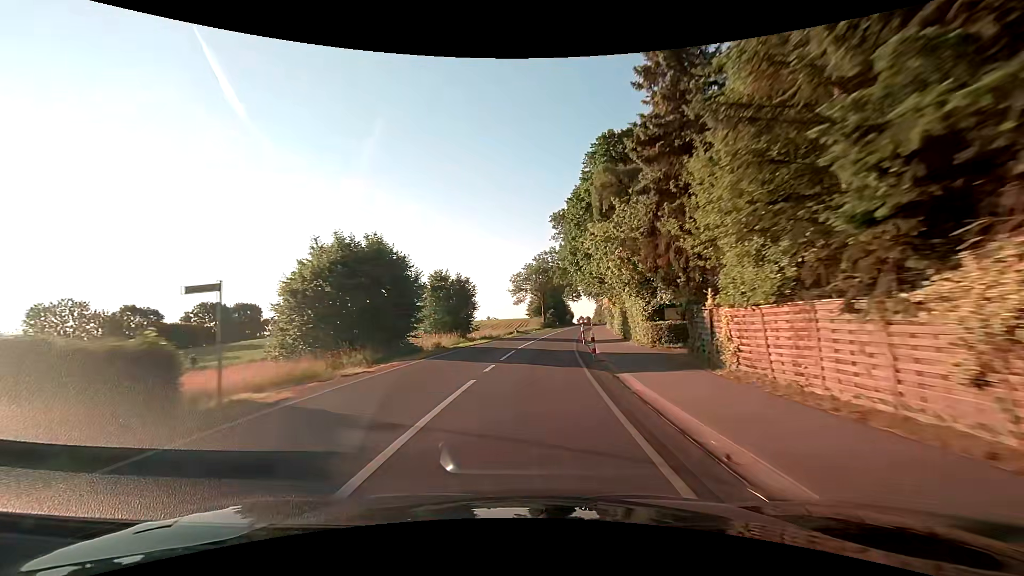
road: secondary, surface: asphalt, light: Day
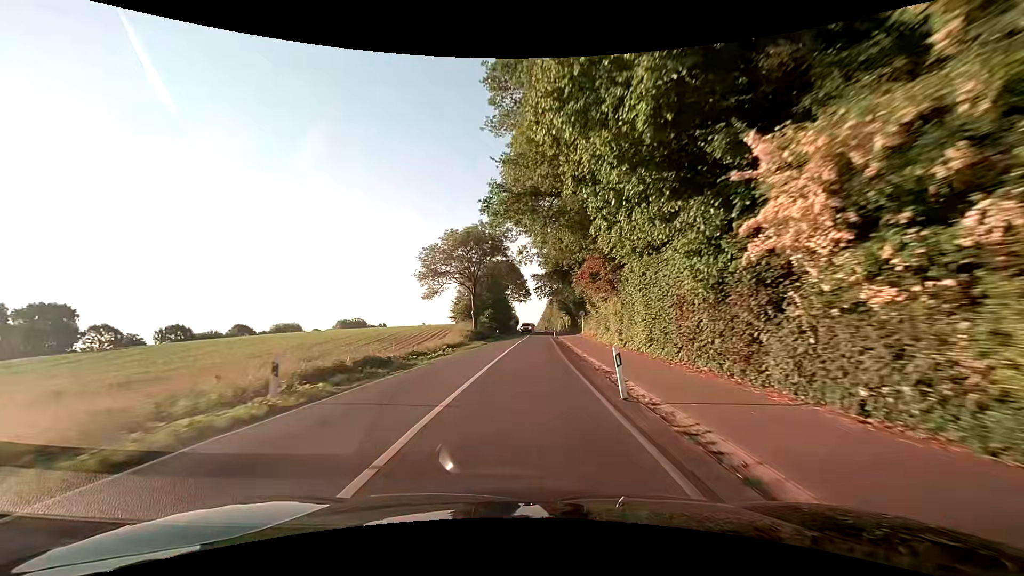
(+2.6, +40.9) m; +6°
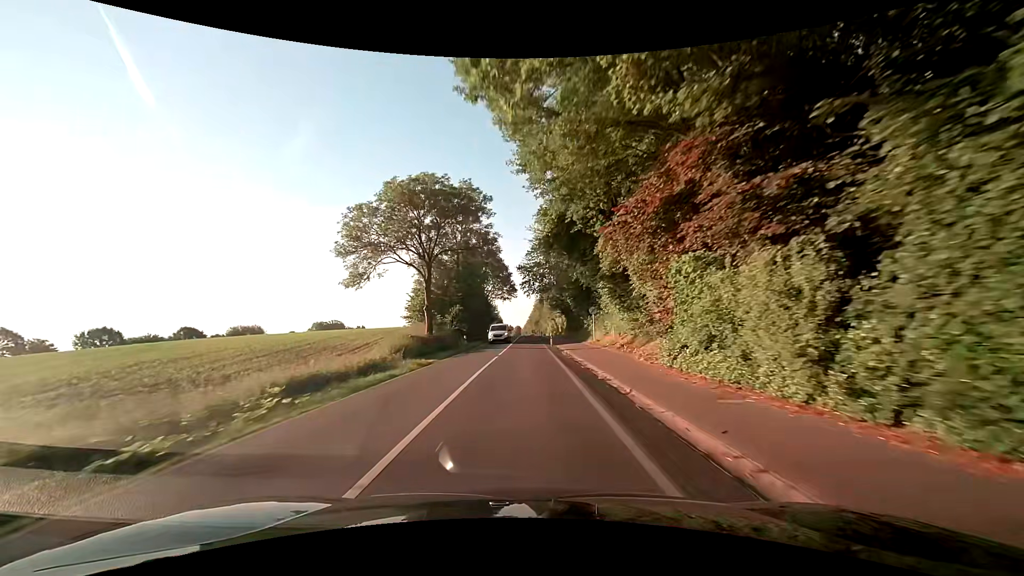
(+0.5, +20.5) m; +2°
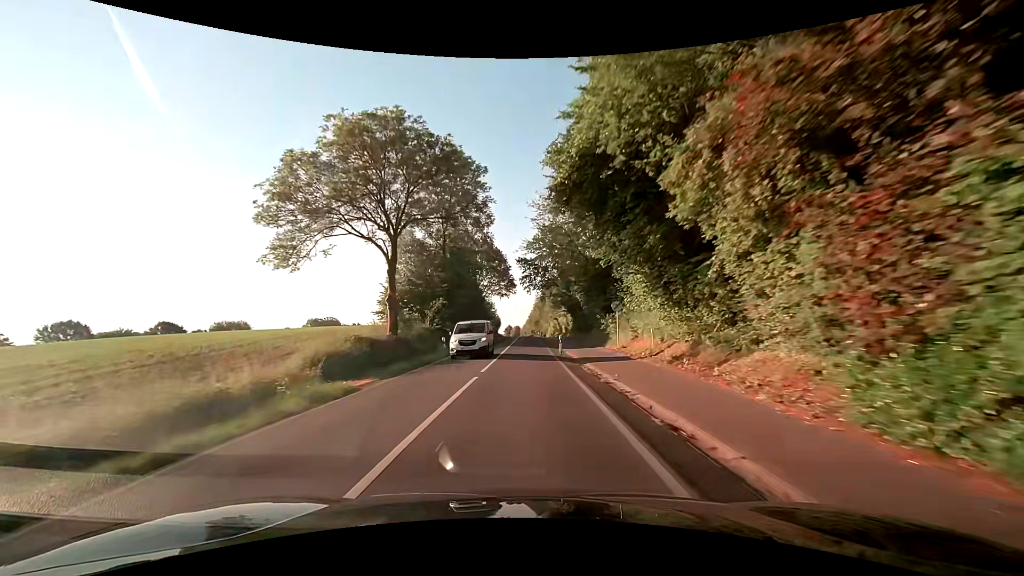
(0.0, +10.4) m; 0°
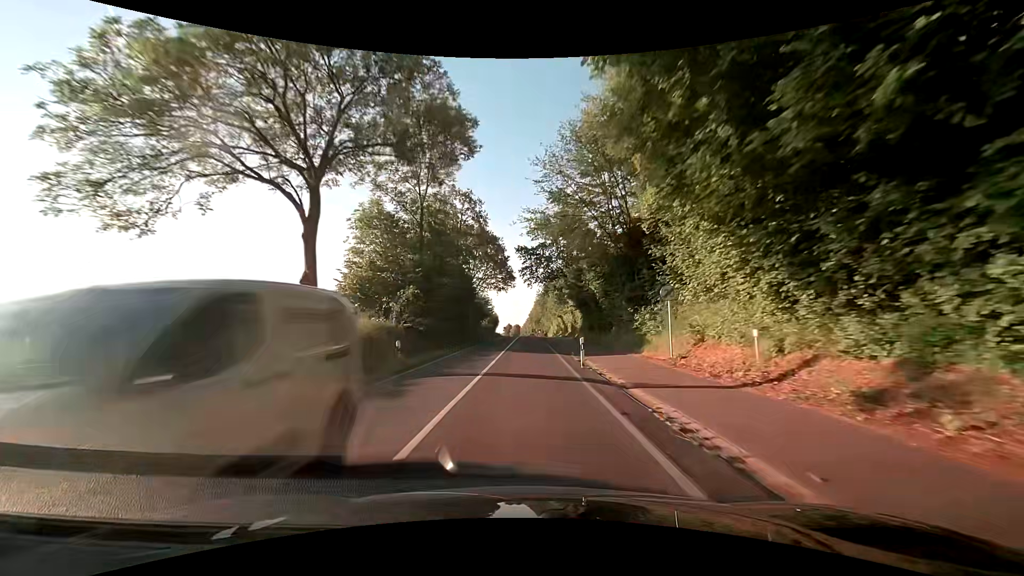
(+0.1, +10.6) m; +1°
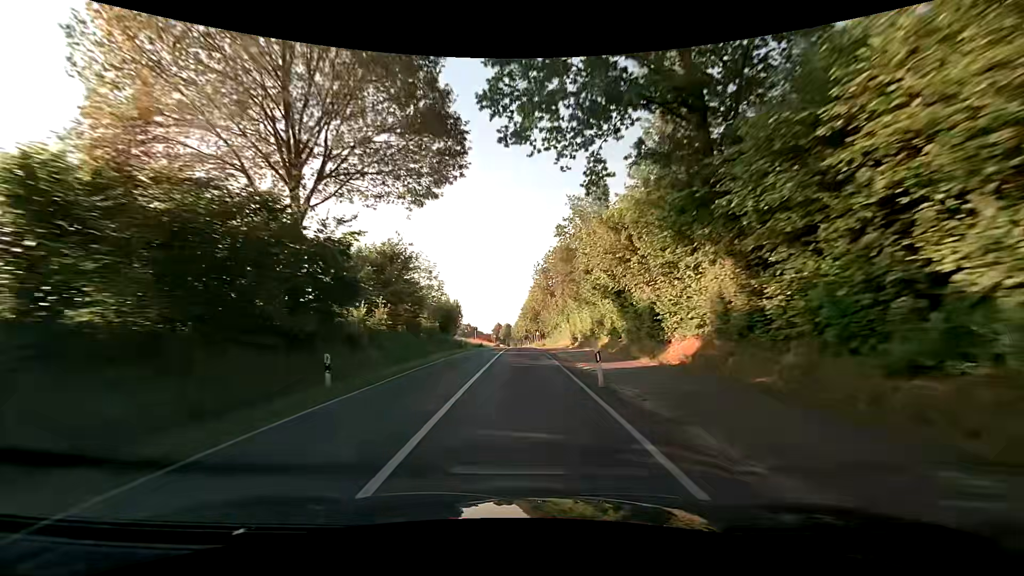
(+0.4, +57.1) m; +1°
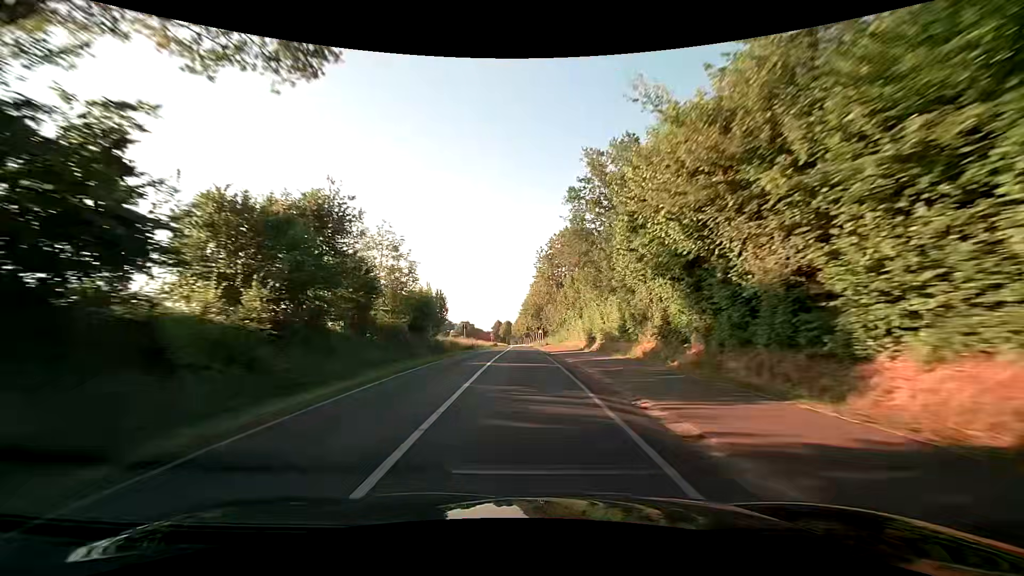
(0.0, +12.1) m; 0°
